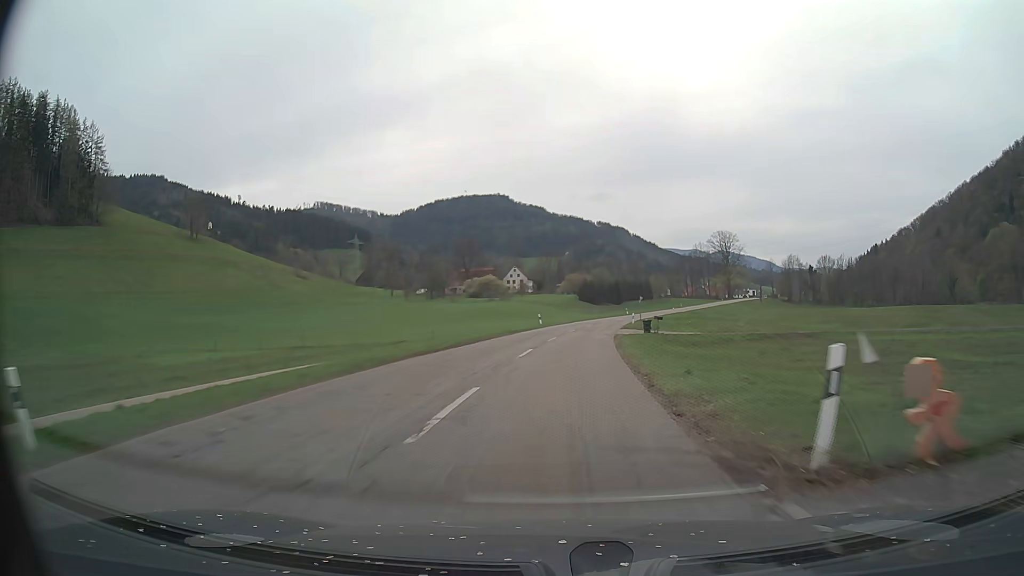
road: secondary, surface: asphalt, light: Day
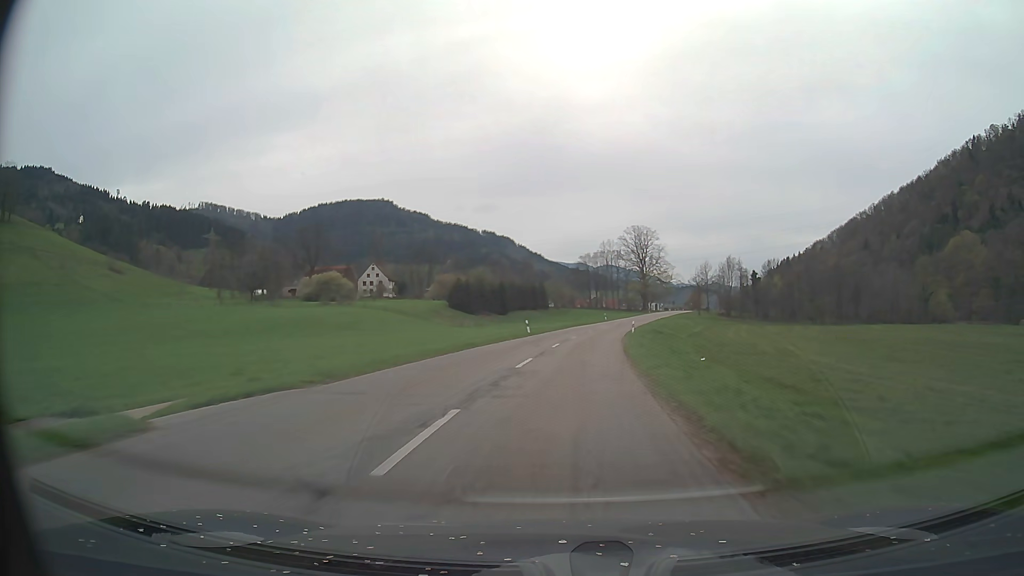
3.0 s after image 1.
(+4.8, +60.3) m; +10°
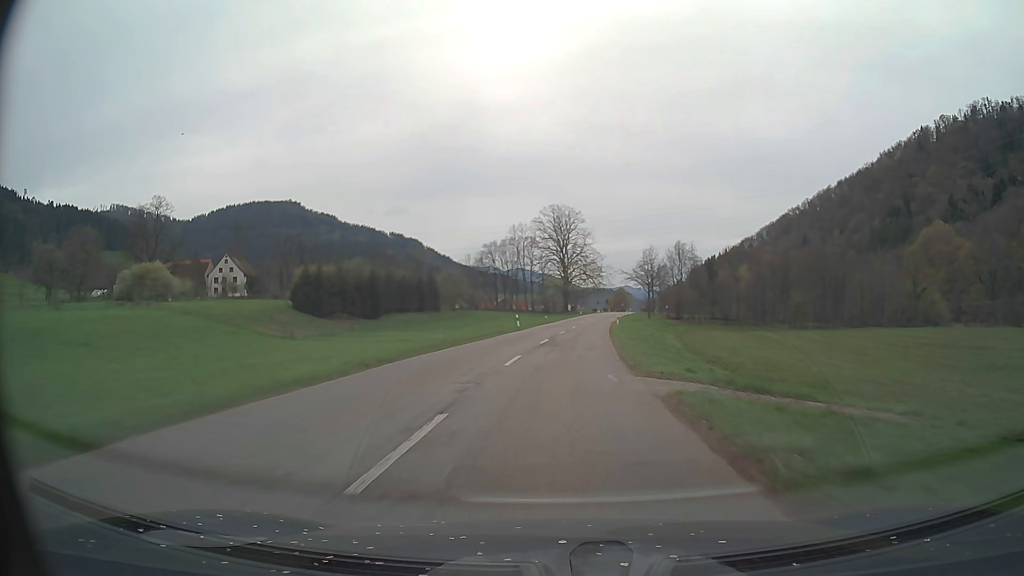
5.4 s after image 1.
(+3.6, +48.3) m; +8°
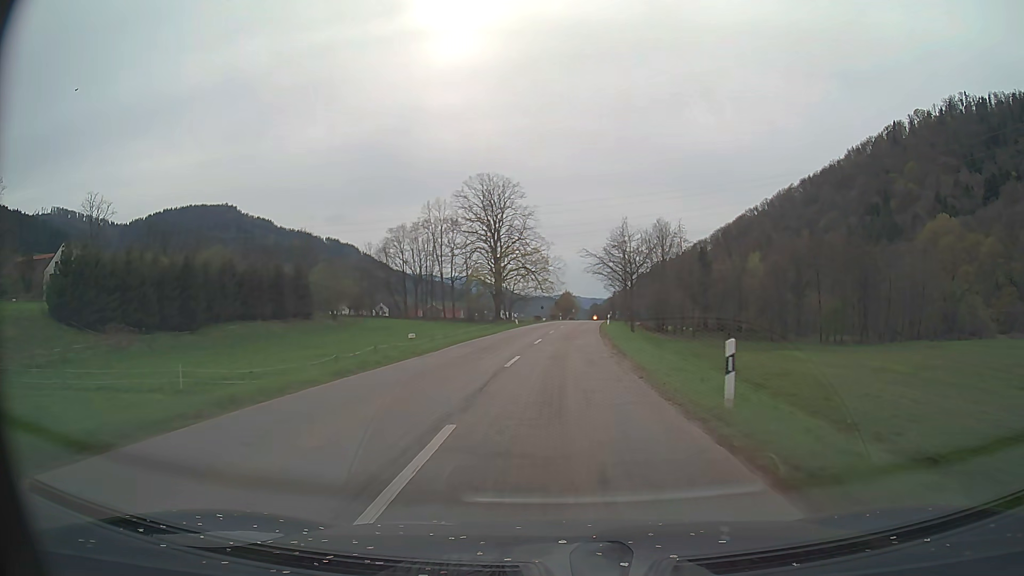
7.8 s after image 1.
(+2.0, +48.3) m; +5°
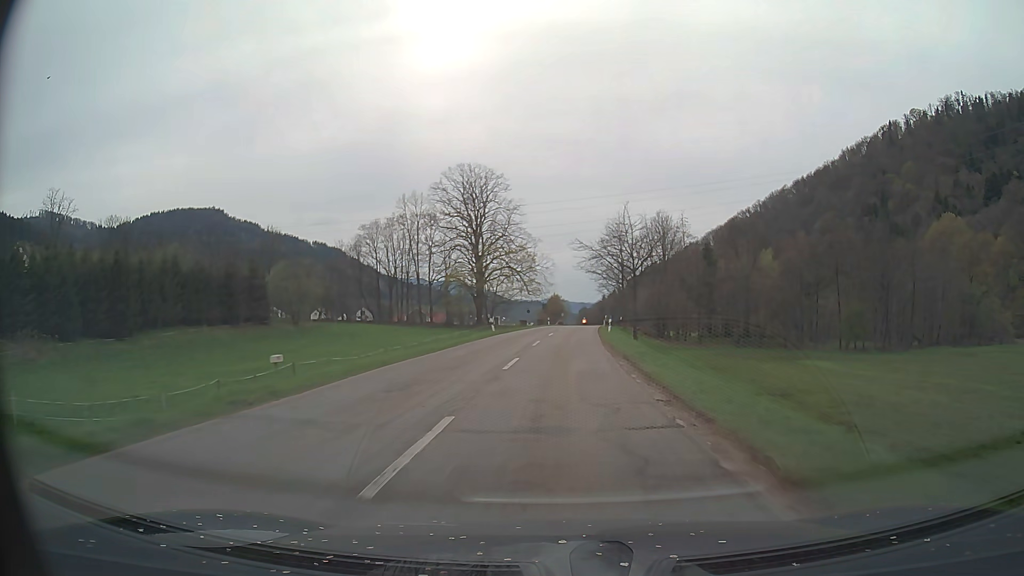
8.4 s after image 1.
(+0.1, +12.1) m; +1°
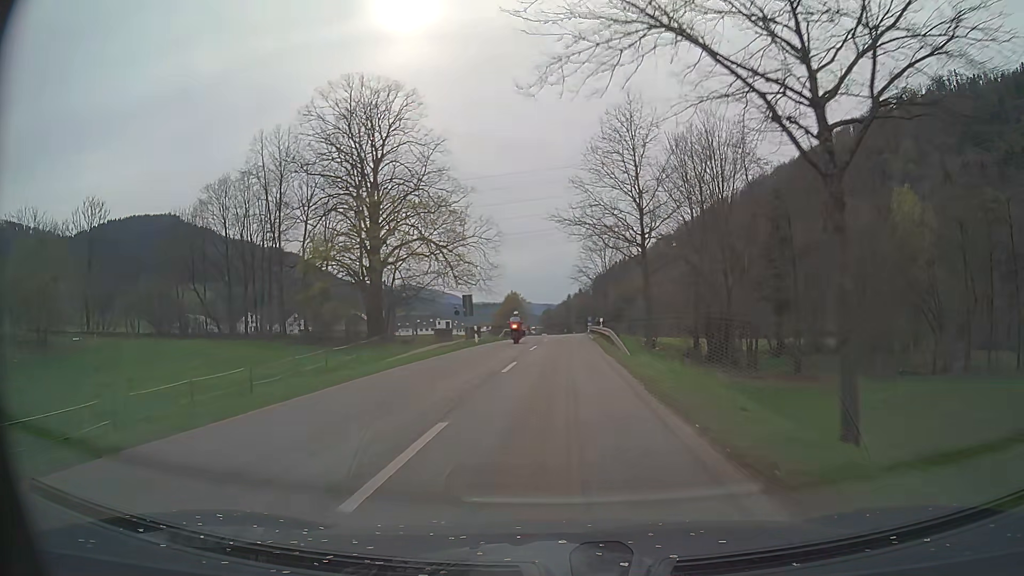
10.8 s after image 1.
(+1.8, +48.2) m; +4°
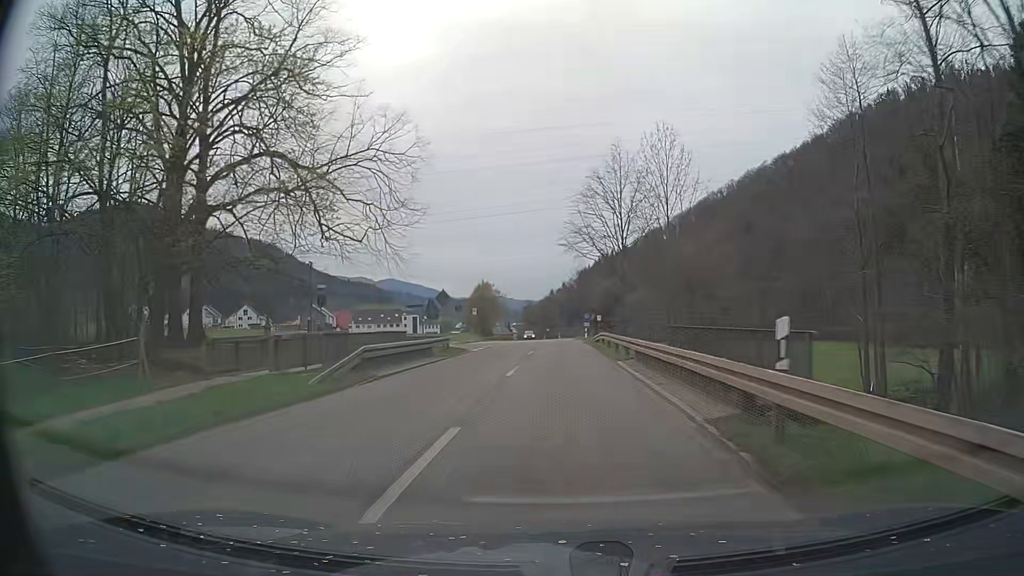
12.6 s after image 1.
(+0.3, +36.3) m; +1°
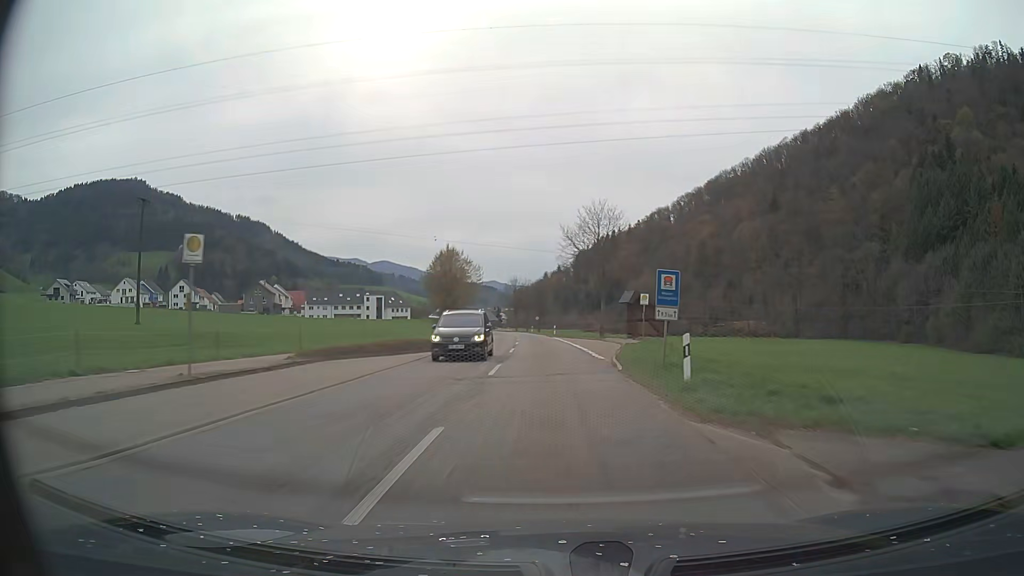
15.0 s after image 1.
(+0.4, +48.0) m; +1°
(0, +10) (0, +20) (0, +30) (-1, +40) (-1, +50) (-2, +60) (-2, +70) (-3, +80) (-4, +90) (-5, +100) m
